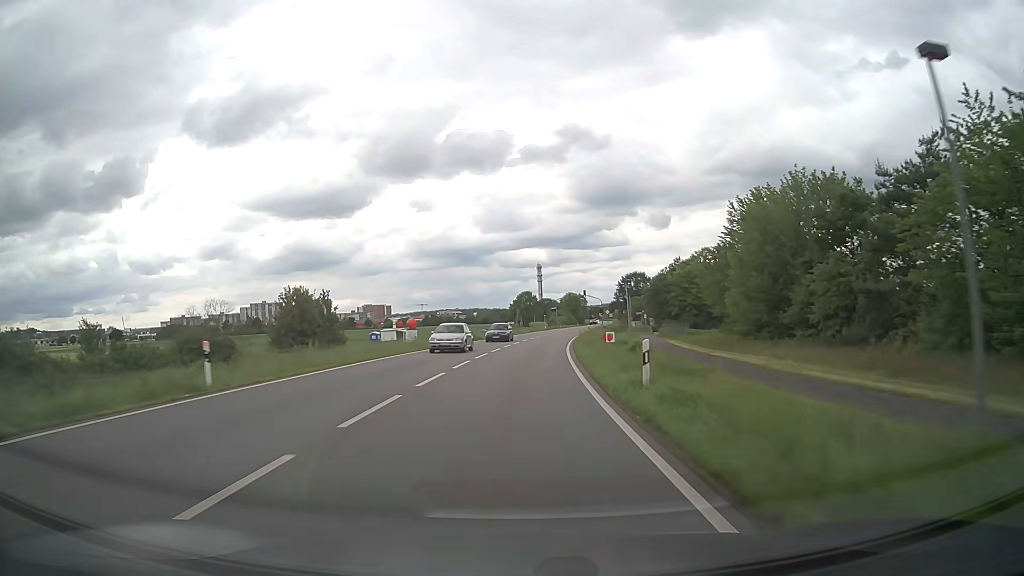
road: primary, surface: asphalt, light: Day
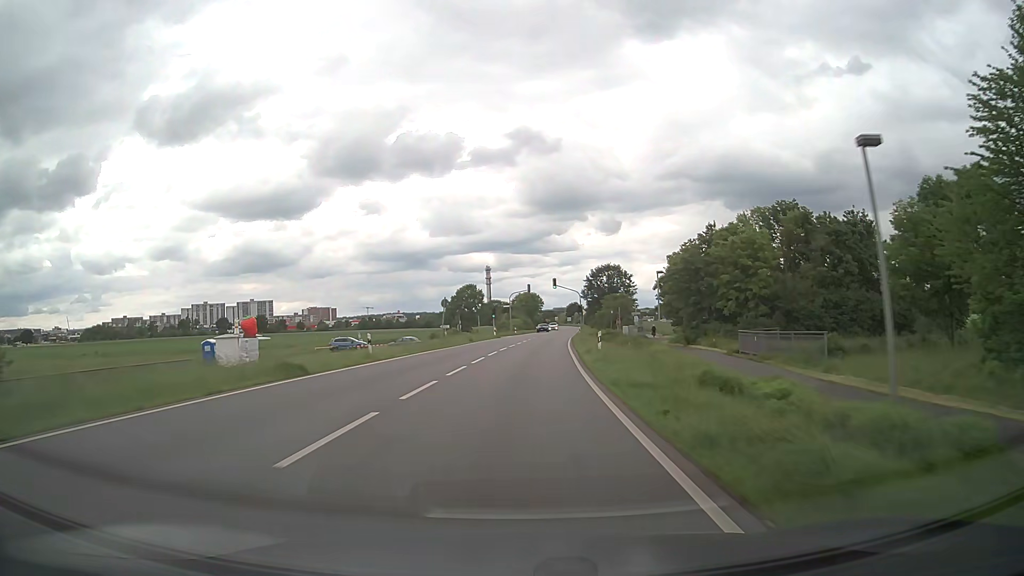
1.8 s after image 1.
(+1.4, +38.9) m; +4°
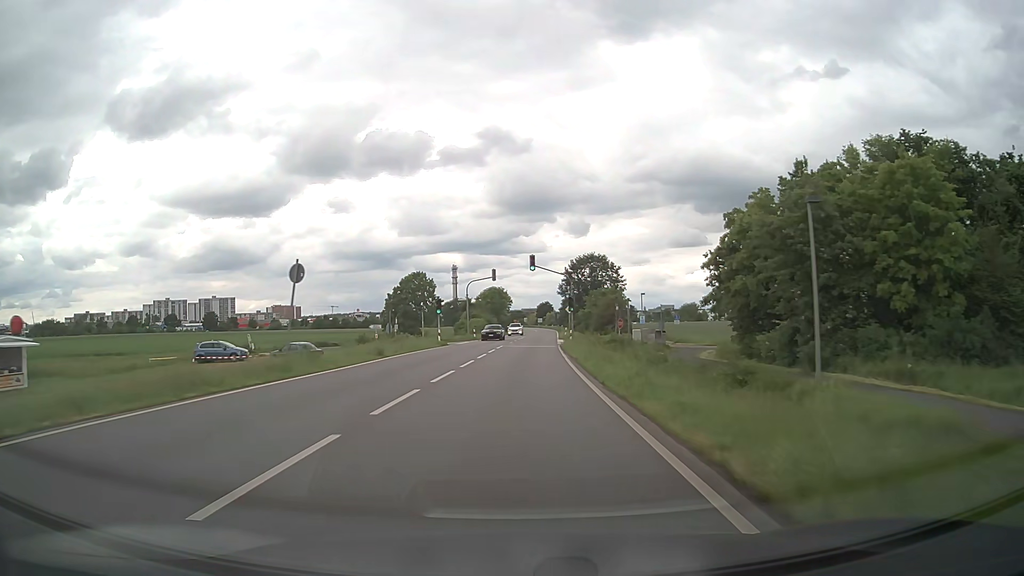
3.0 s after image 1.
(+0.7, +26.3) m; +3°
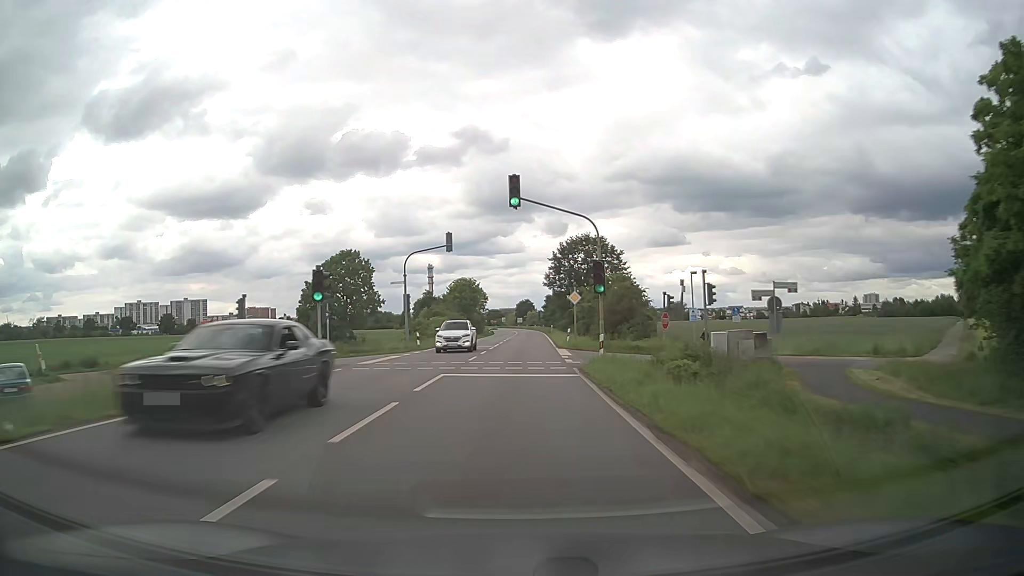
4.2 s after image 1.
(+0.4, +26.6) m; +2°
(0, +10) (0, +20) (0, +30) (+1, +40) (+1, +50) (+1, +60) (+2, +70) (+2, +80) (+2, +90) (+2, +100) m
